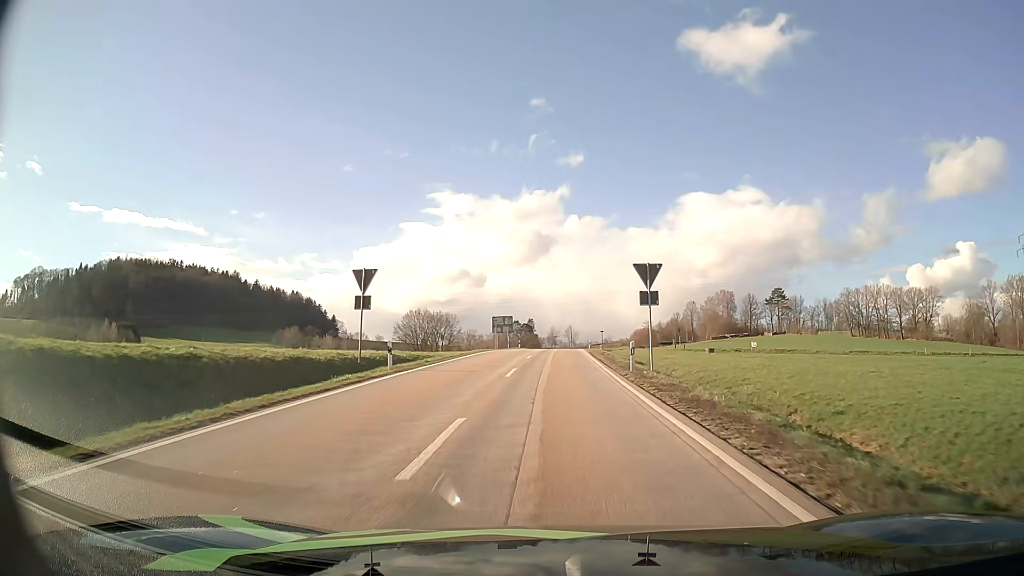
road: secondary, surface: asphalt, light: Day
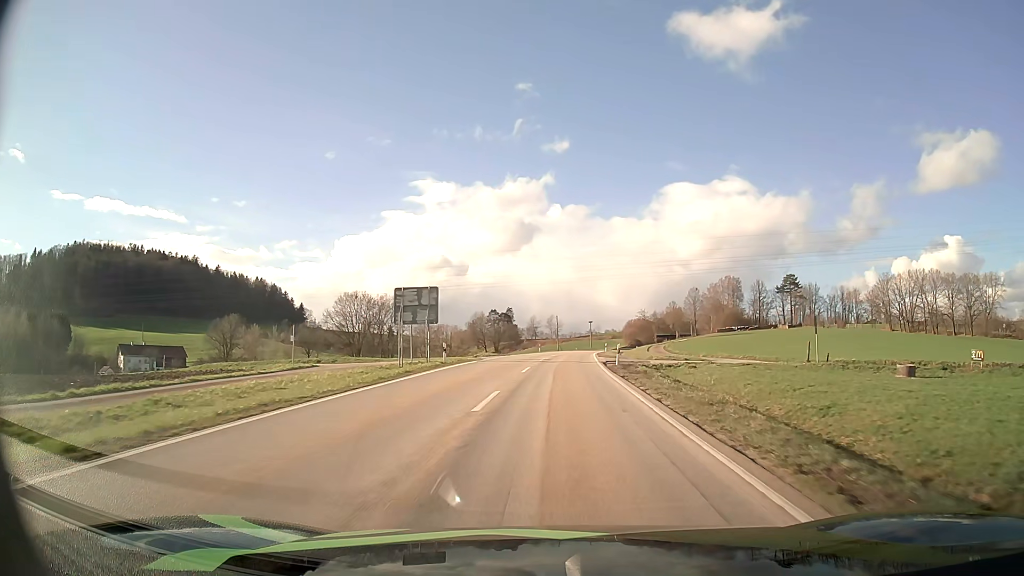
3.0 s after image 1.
(+0.5, +46.5) m; +1°
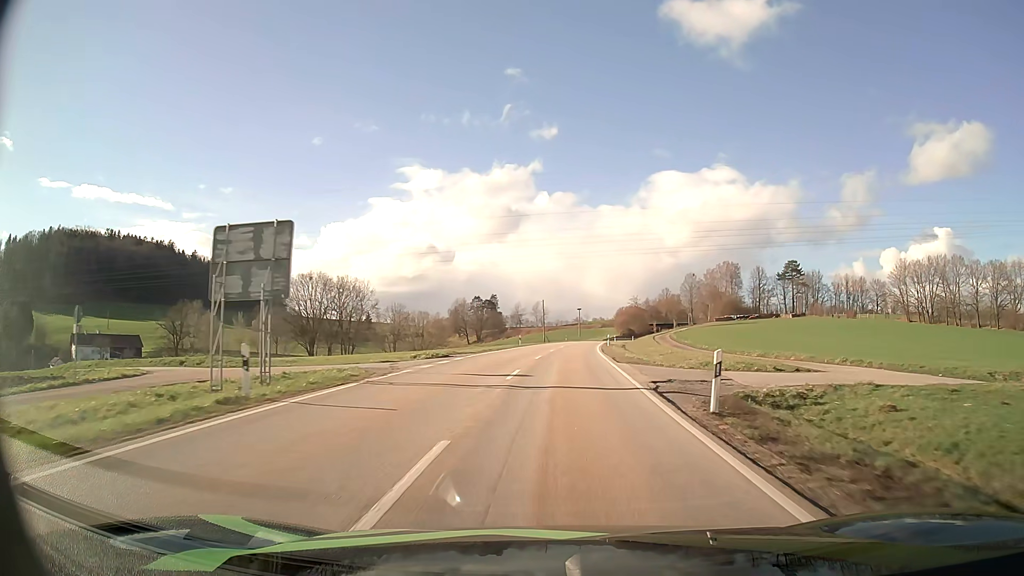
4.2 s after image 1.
(+0.2, +20.3) m; +1°
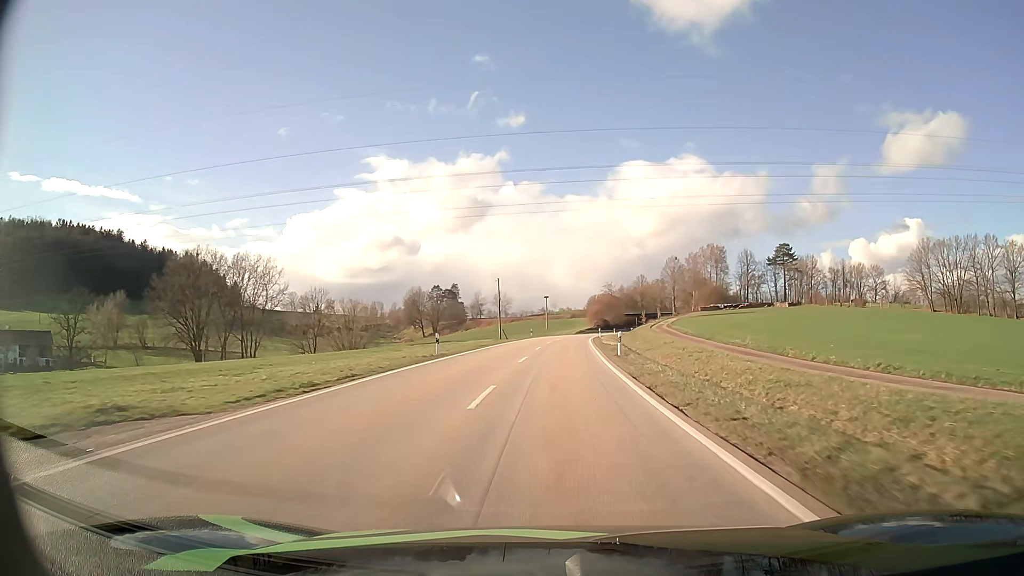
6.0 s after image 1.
(+0.8, +31.7) m; +3°
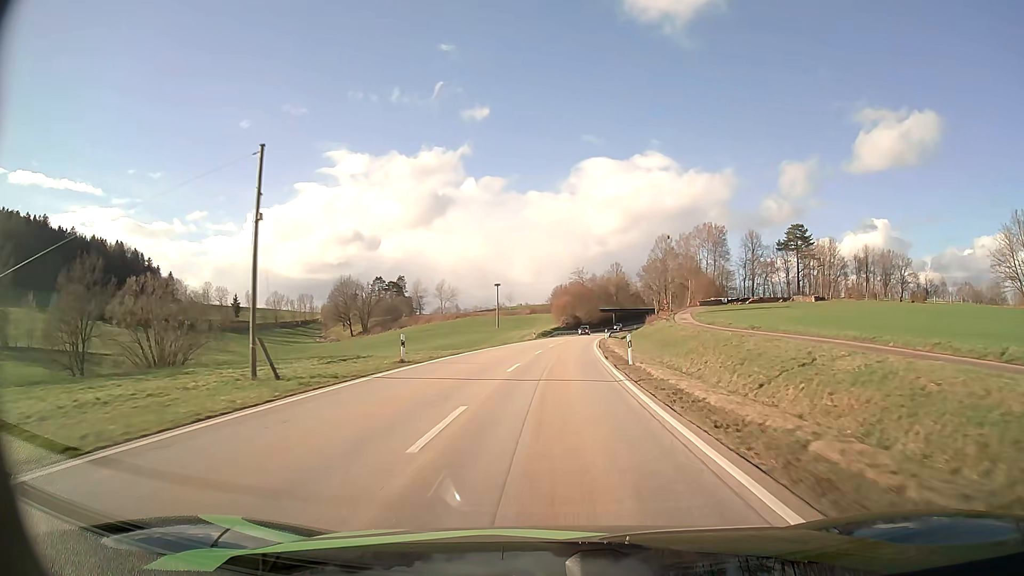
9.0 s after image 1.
(+1.7, +55.6) m; +3°
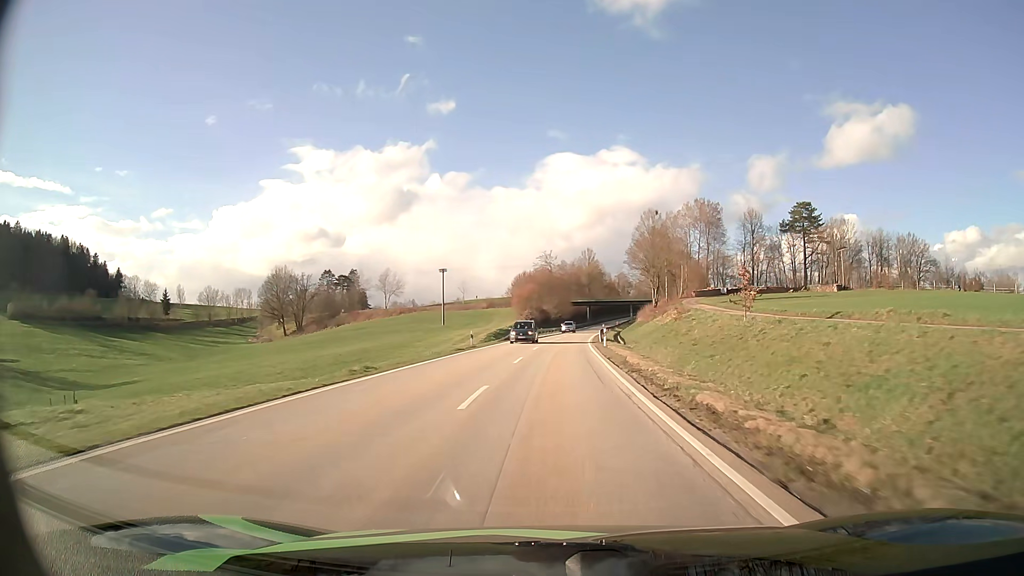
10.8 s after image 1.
(+0.9, +34.7) m; +3°
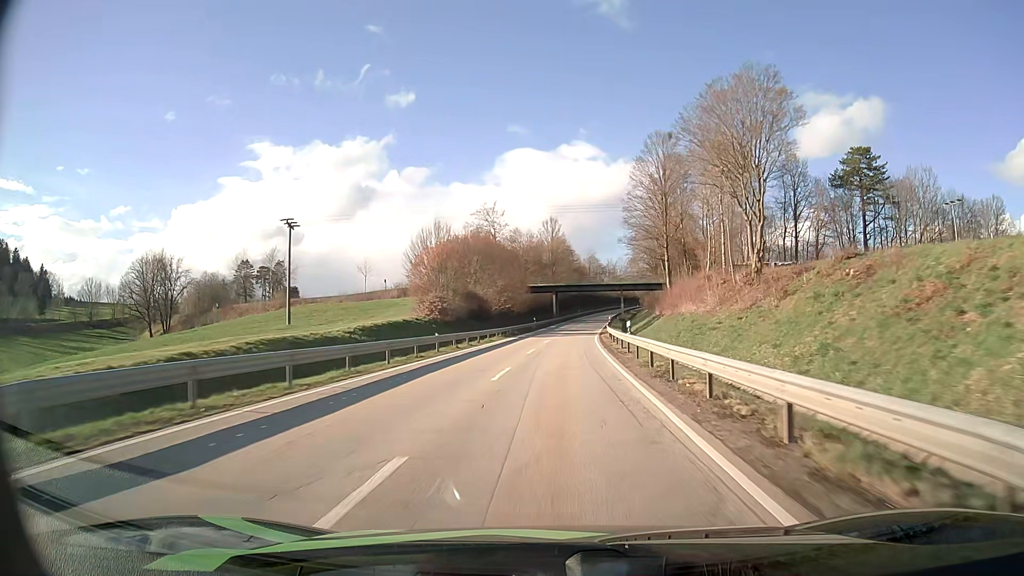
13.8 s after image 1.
(+2.2, +60.0) m; +4°
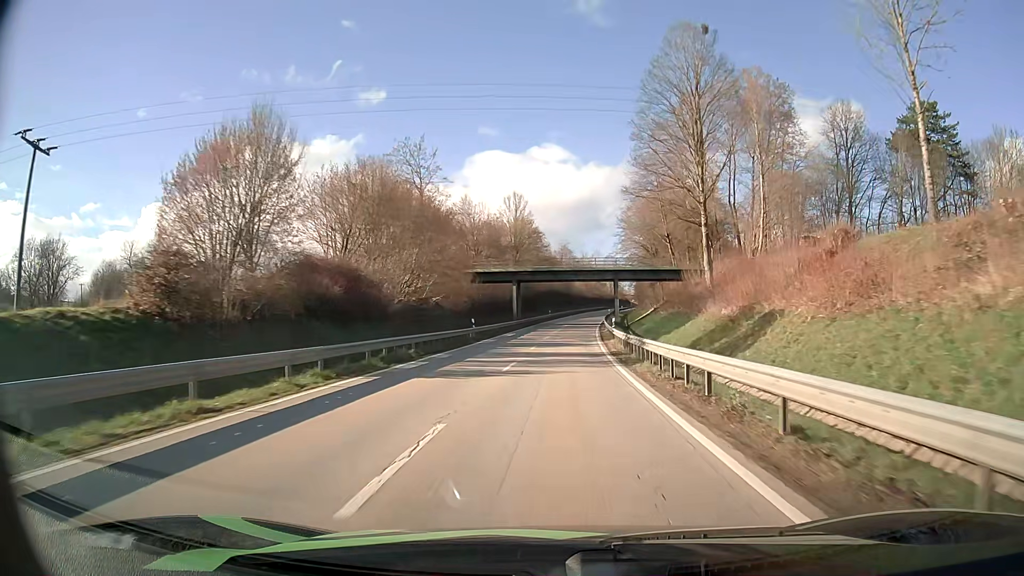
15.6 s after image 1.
(+0.9, +35.9) m; +3°
(0, +10) (0, +20) (+1, +30) (+1, +40) (+2, +50) (+2, +60) (+3, +70) (+4, +80) (+5, +90) (+6, +100) m
